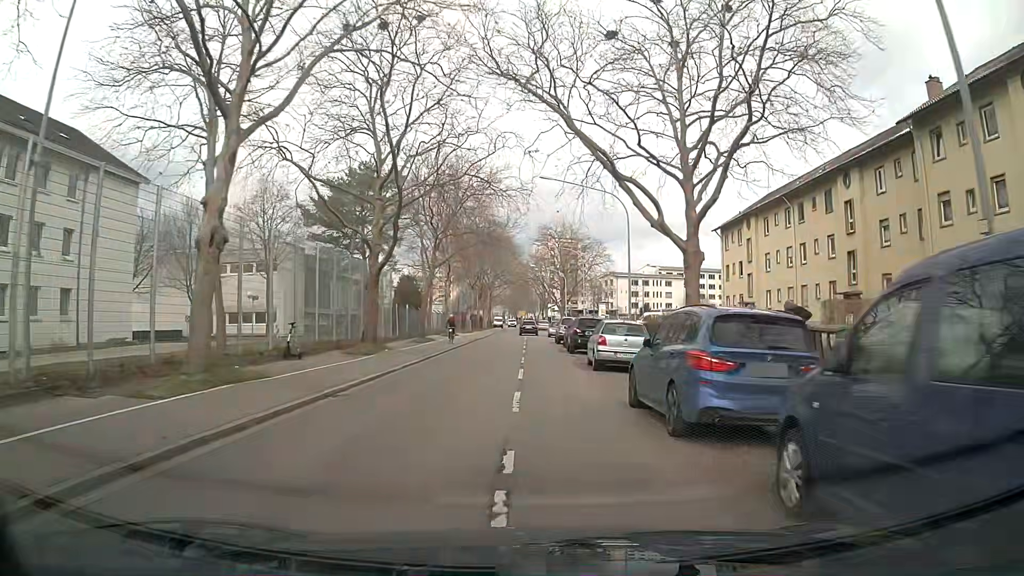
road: tertiary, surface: asphalt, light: Day
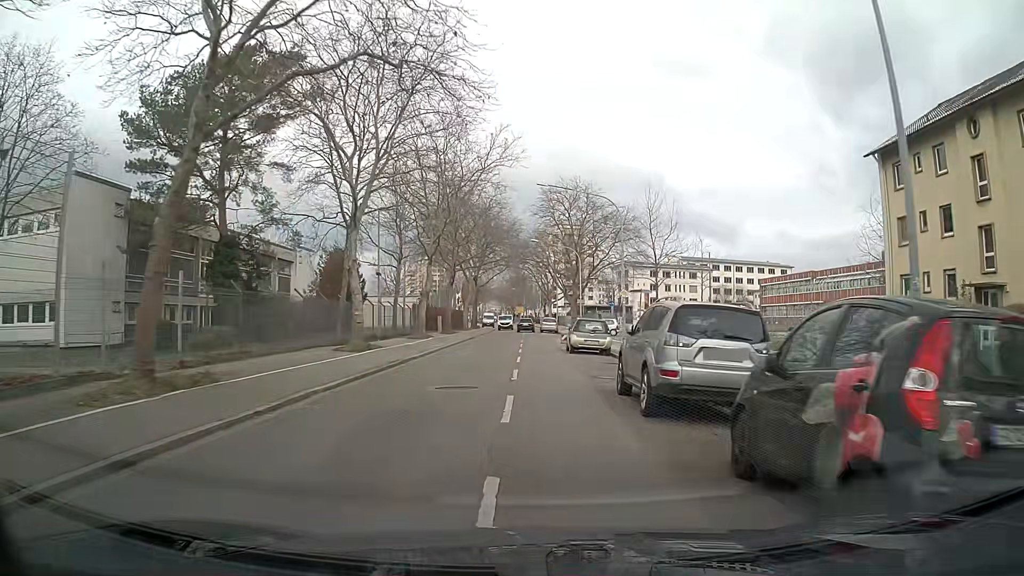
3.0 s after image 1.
(+0.2, +31.4) m; +1°
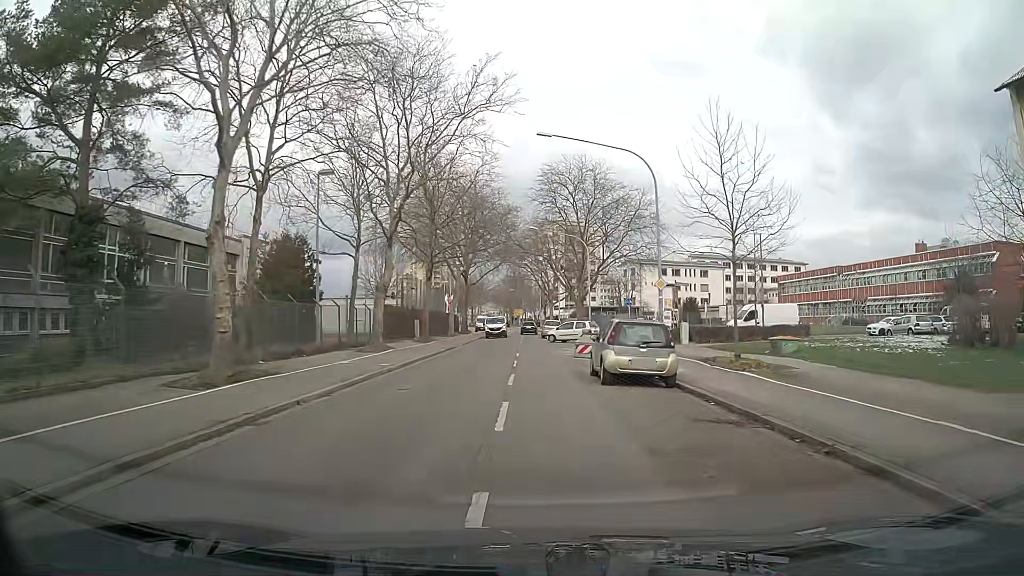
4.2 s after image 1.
(0.0, +12.4) m; 0°
(0, +10) (0, +20) (0, +30) (0, +40) (-1, +50) (-1, +60) (-1, +70) (-1, +80) (-1, +90) (-1, +100) m
